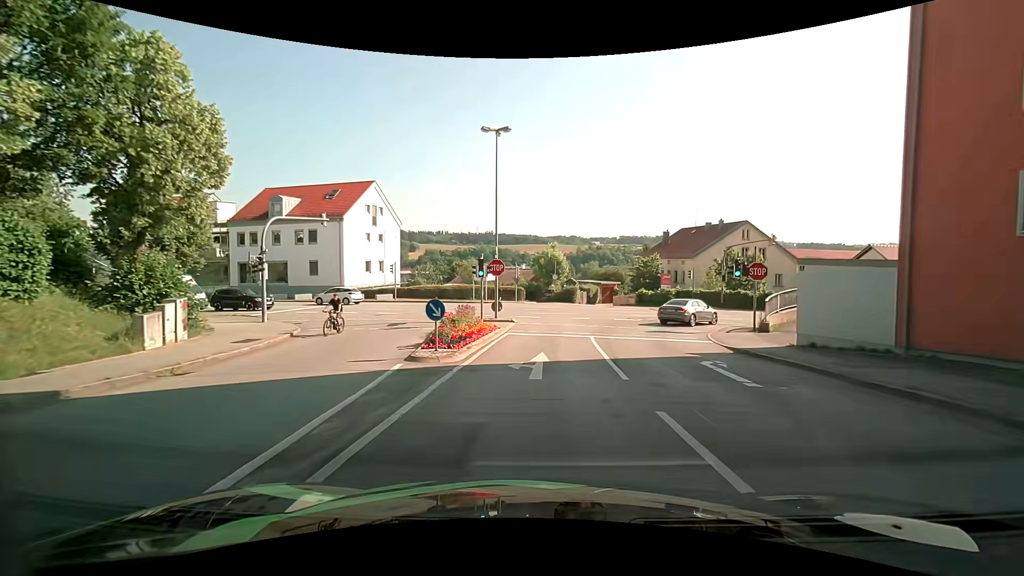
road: residential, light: Day
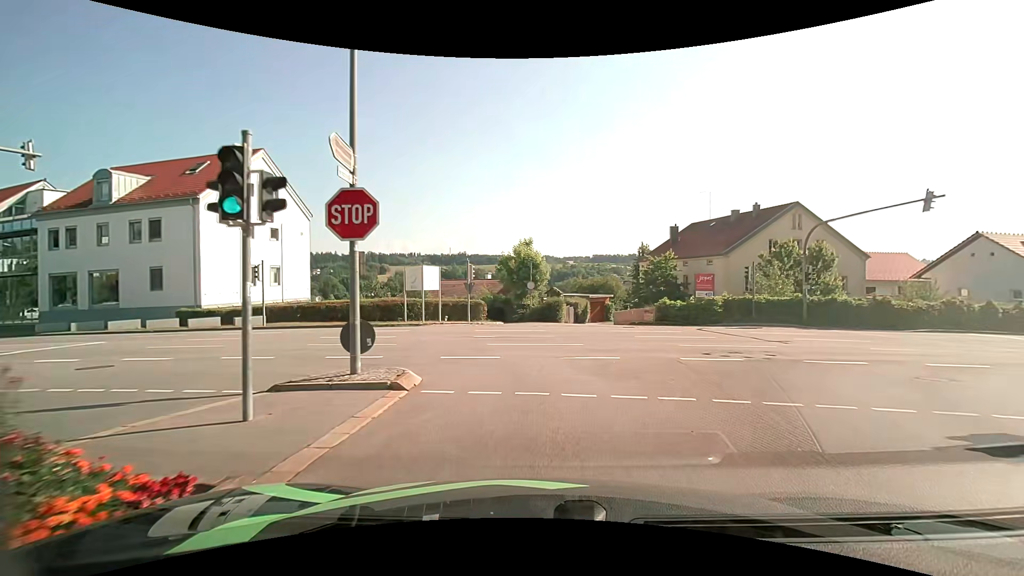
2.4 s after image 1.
(+0.4, +17.8) m; +3°
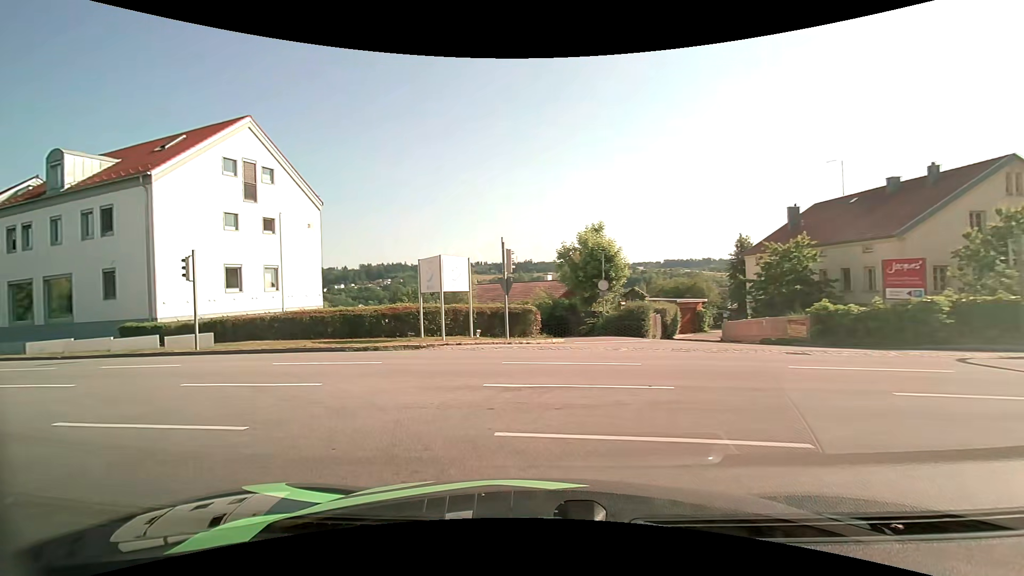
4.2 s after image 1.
(-0.2, +10.7) m; -7°
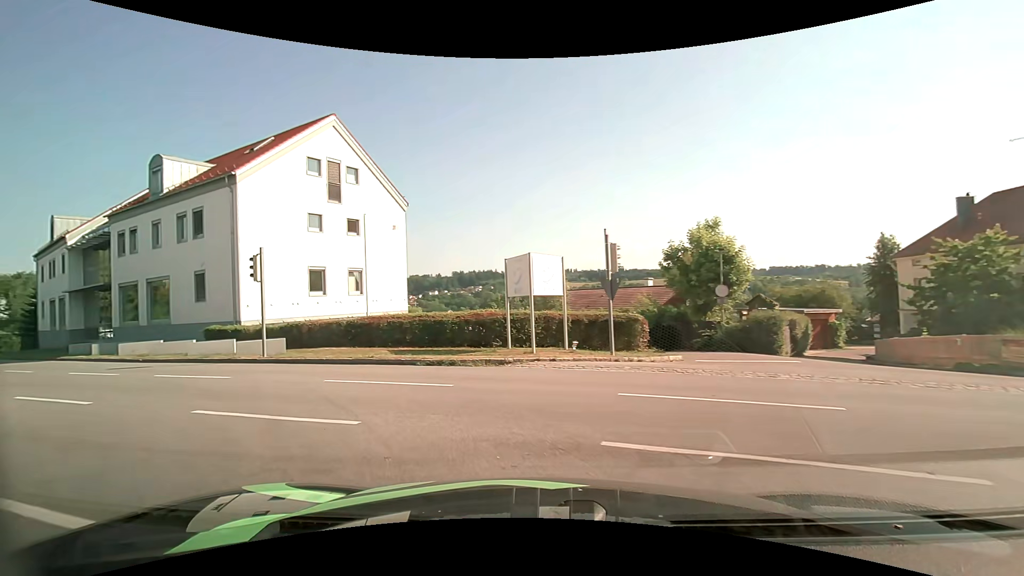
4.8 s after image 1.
(-0.3, +3.2) m; -10°
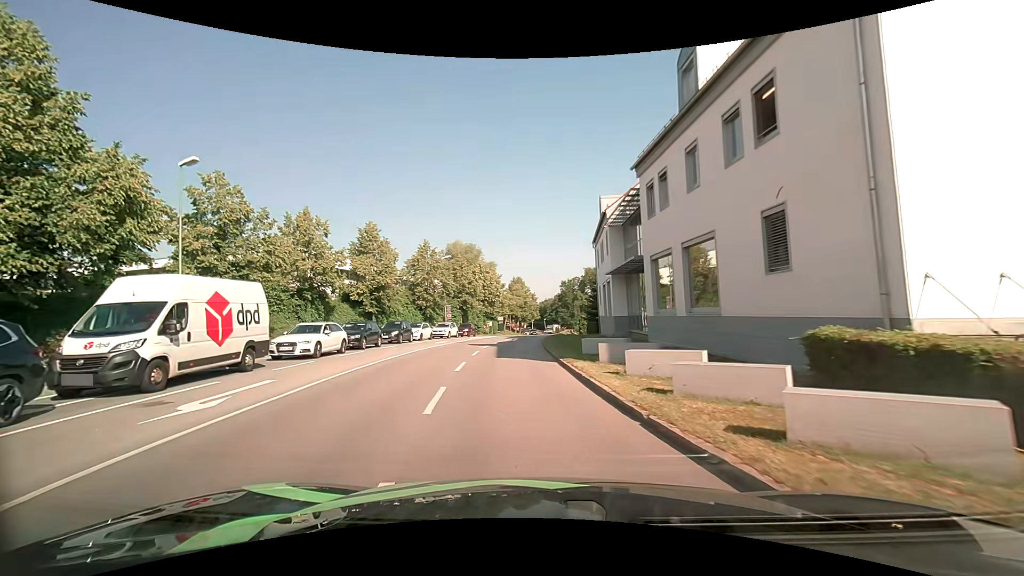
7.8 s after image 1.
(-9.2, +14.5) m; -58°
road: tertiary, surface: asphalt
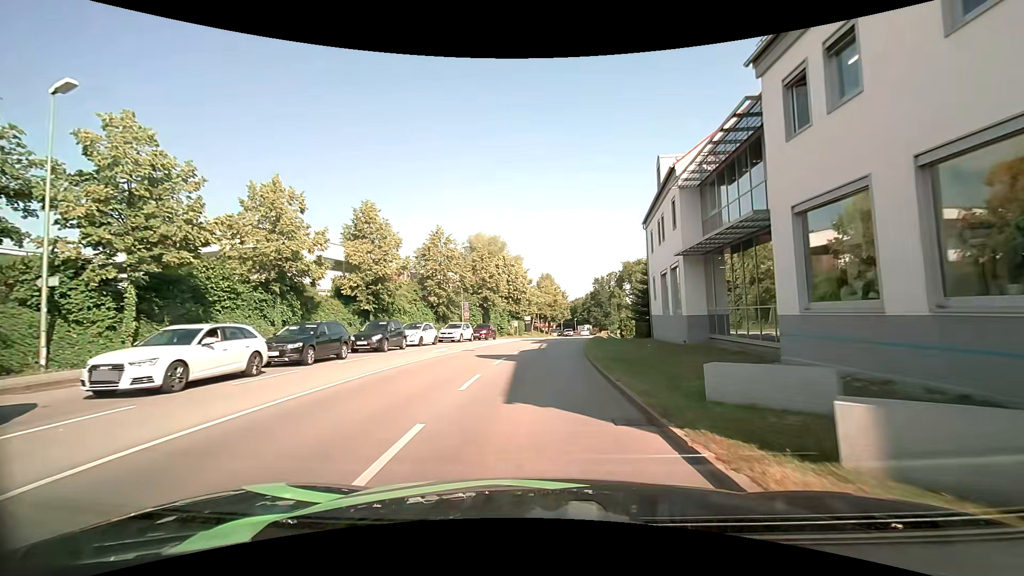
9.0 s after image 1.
(-0.4, +9.9) m; -3°
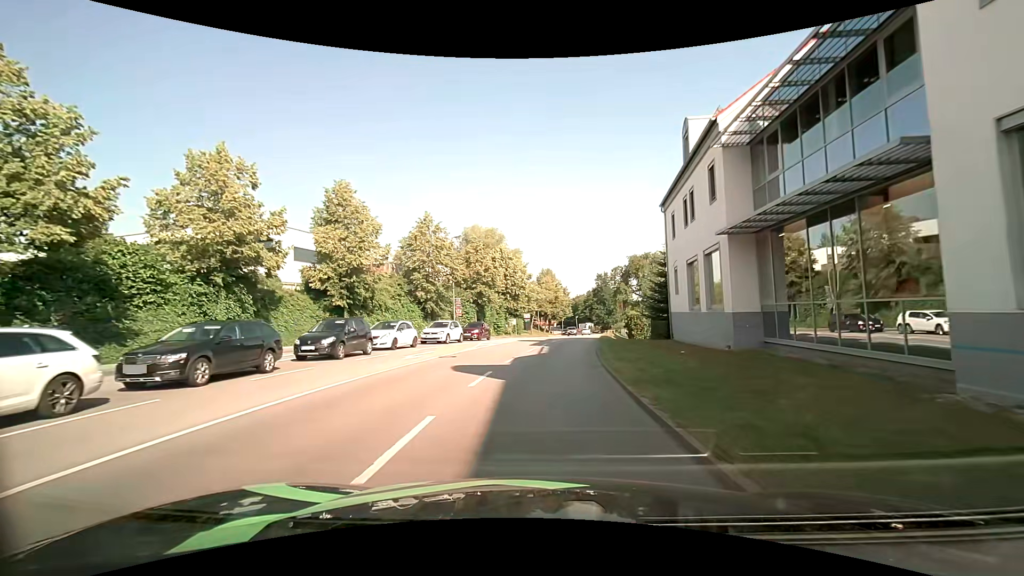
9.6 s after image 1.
(-0.1, +5.6) m; -1°
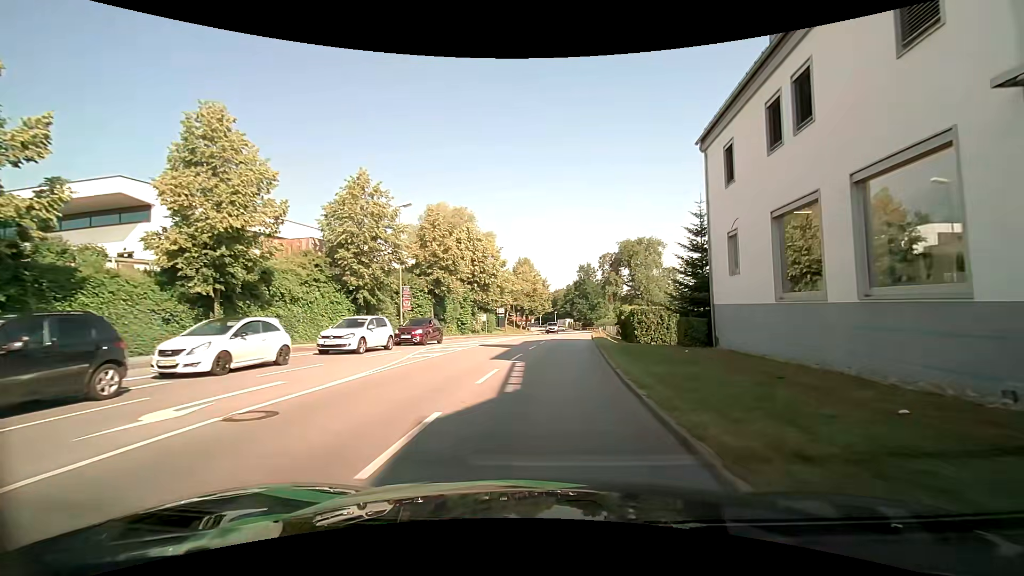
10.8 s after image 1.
(+0.3, +12.0) m; +3°
(0, +10) (+1, +20) (+2, +30) (+3, +40) (+4, +50) (+5, +60) (+6, +70) (+6, +80) (+6, +90) (+6, +100) m
